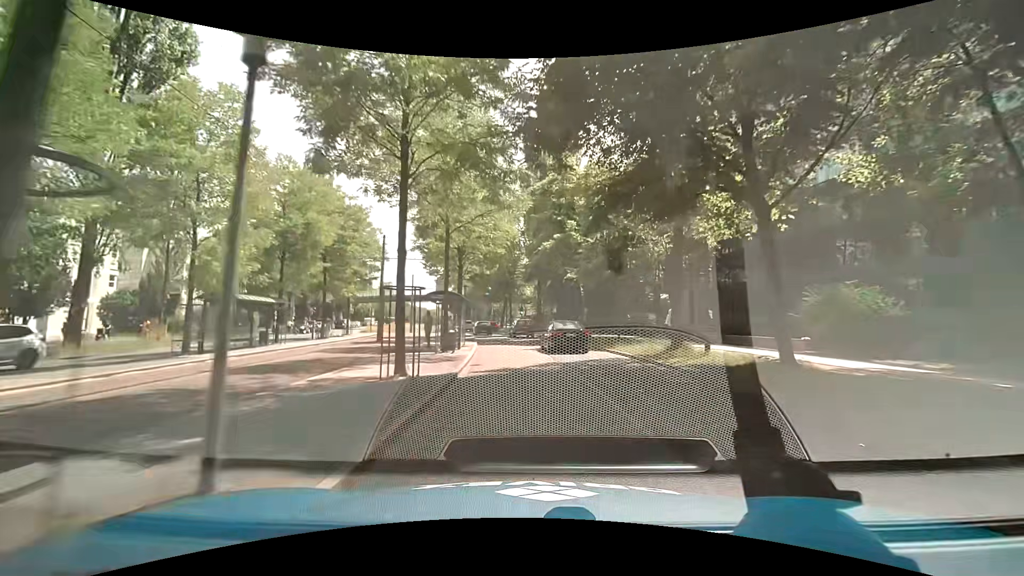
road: secondary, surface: asphalt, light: Day
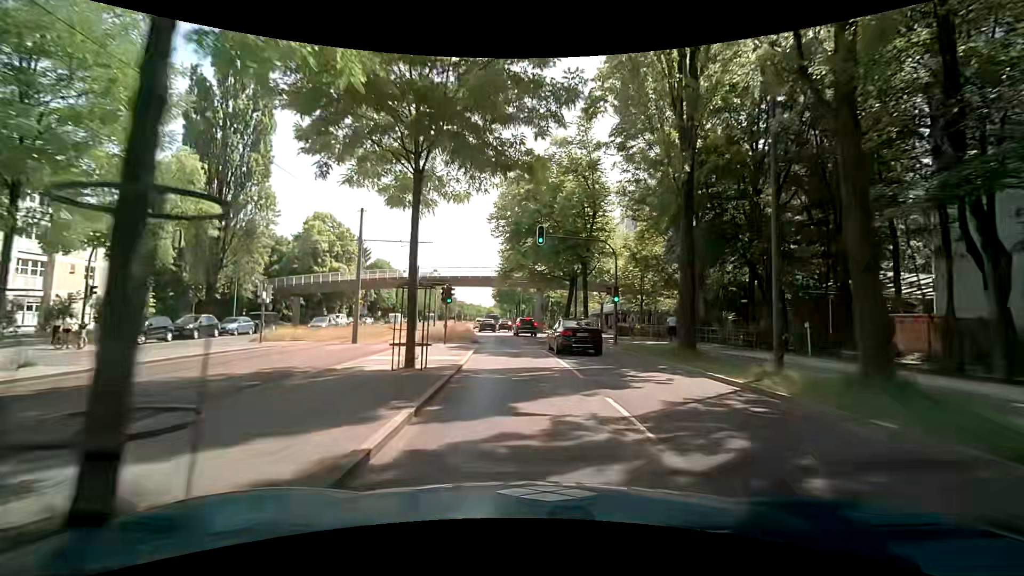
(-2.0, +36.0) m; -7°
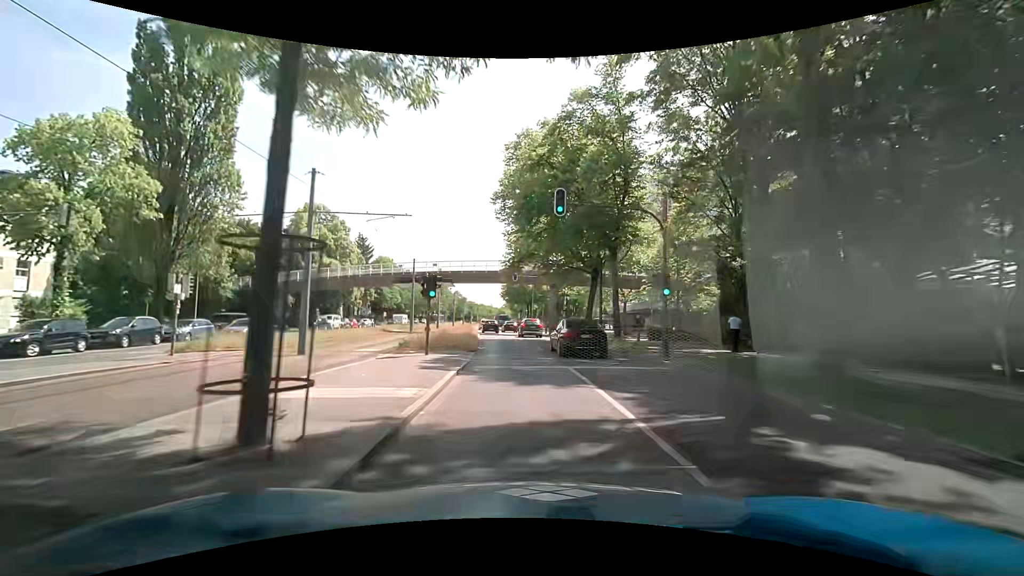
(0.0, +7.4) m; -1°
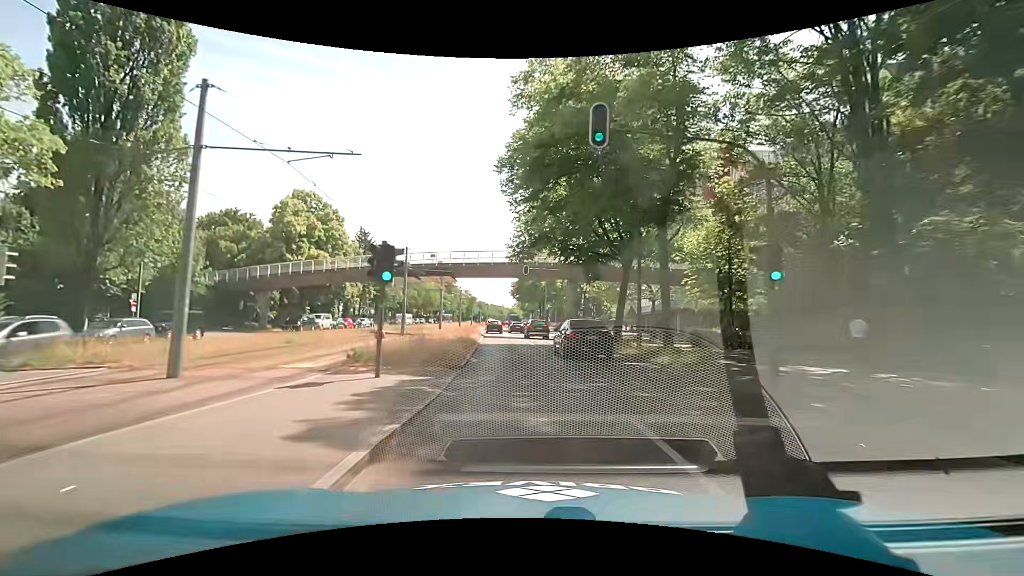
(-0.2, +7.4) m; -2°
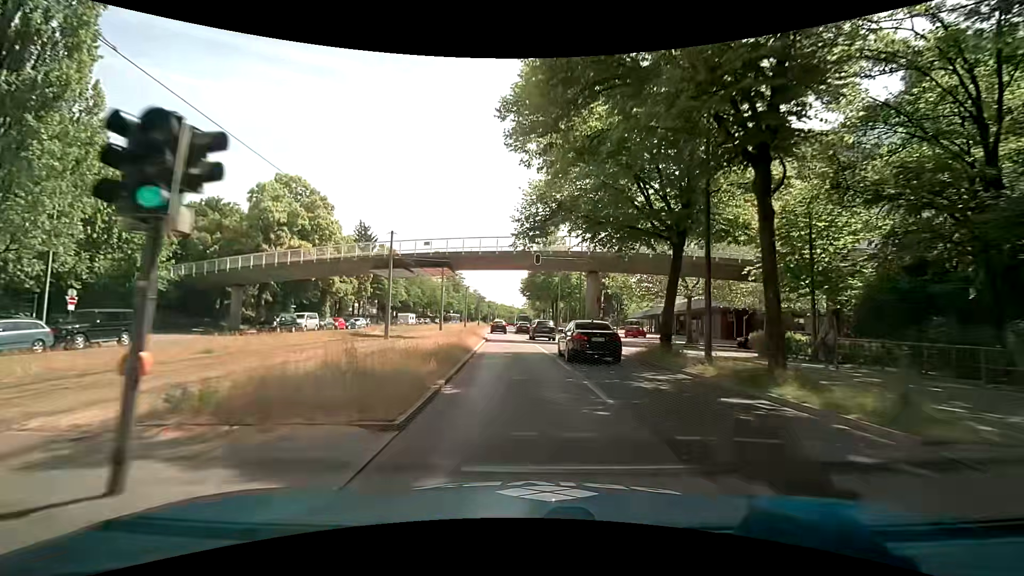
(0.0, +7.4) m; 0°
